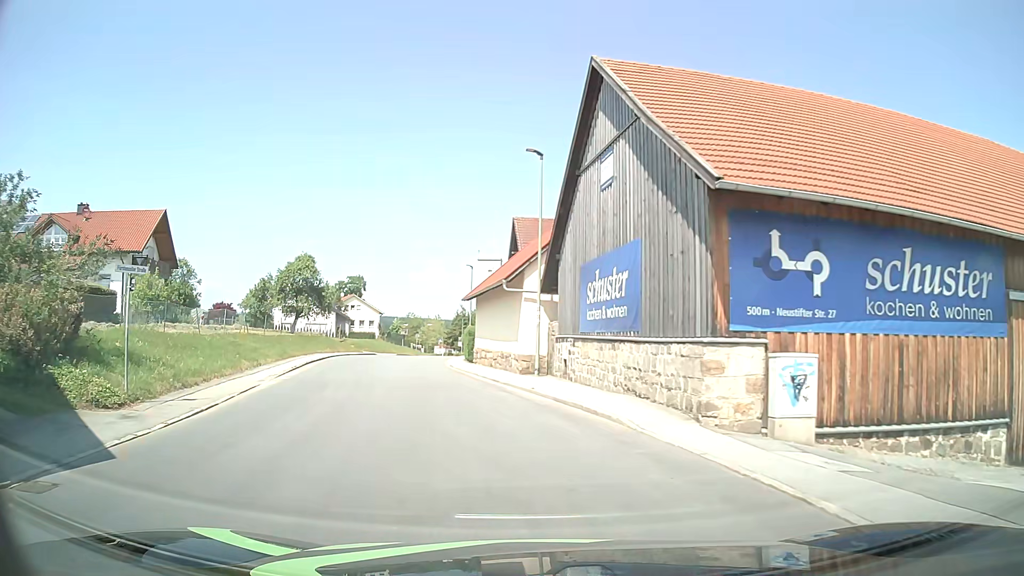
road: tertiary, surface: asphalt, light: Day
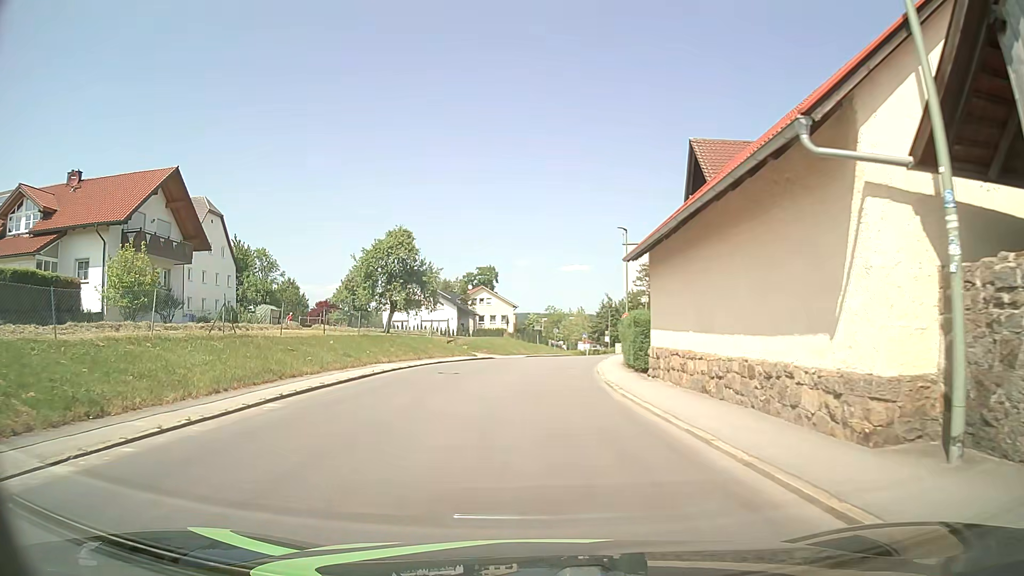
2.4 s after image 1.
(-2.2, +17.8) m; -12°
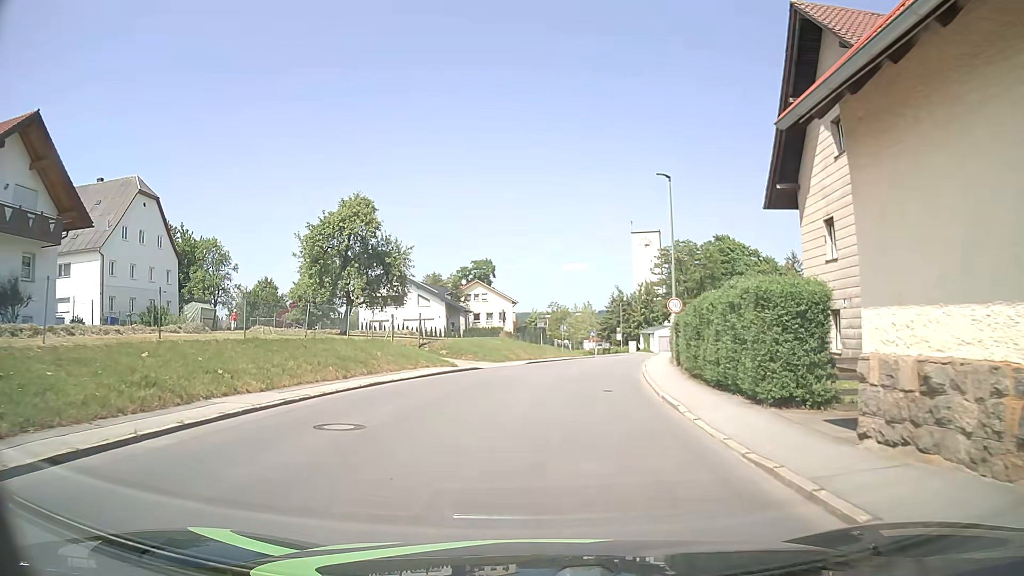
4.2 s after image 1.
(-0.2, +13.7) m; 0°
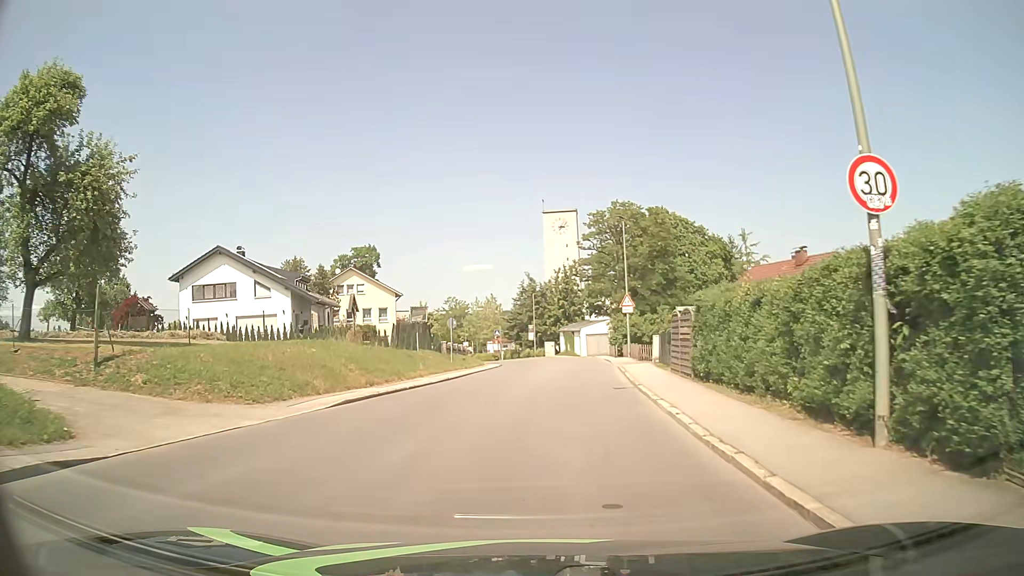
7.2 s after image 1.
(+1.4, +22.8) m; +8°
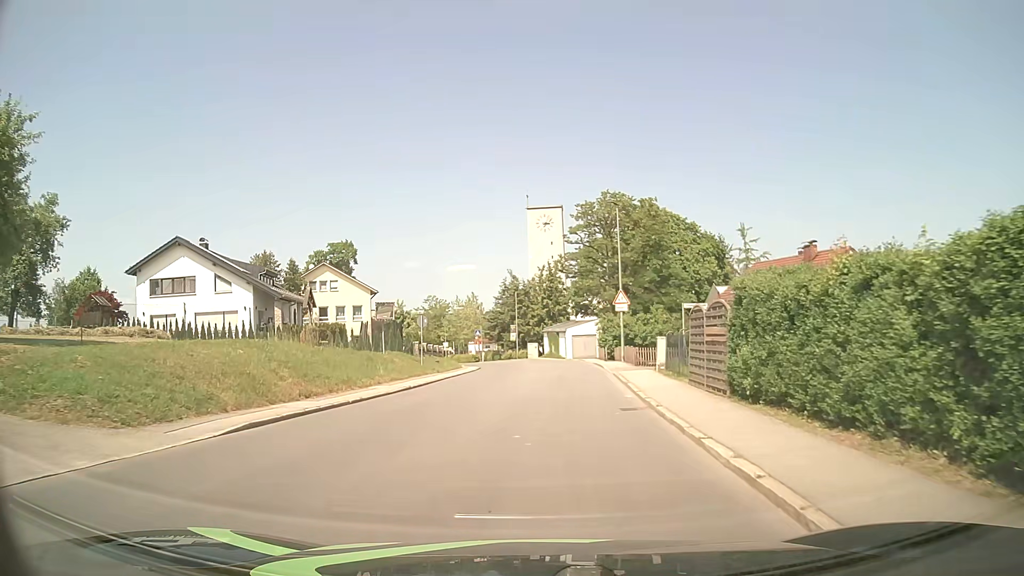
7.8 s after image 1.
(0.0, +4.5) m; 0°
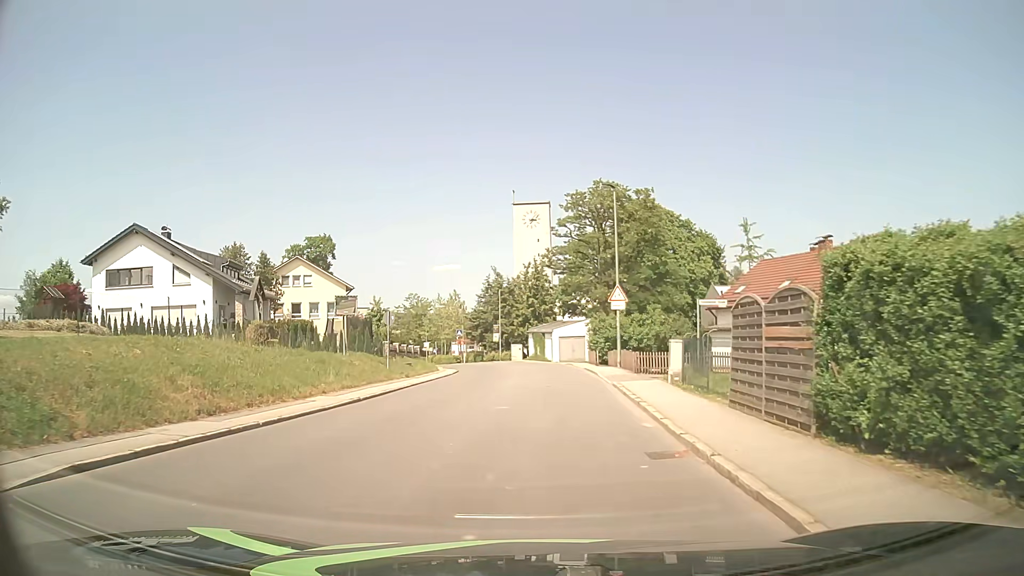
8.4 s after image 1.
(+0.1, +4.5) m; +2°
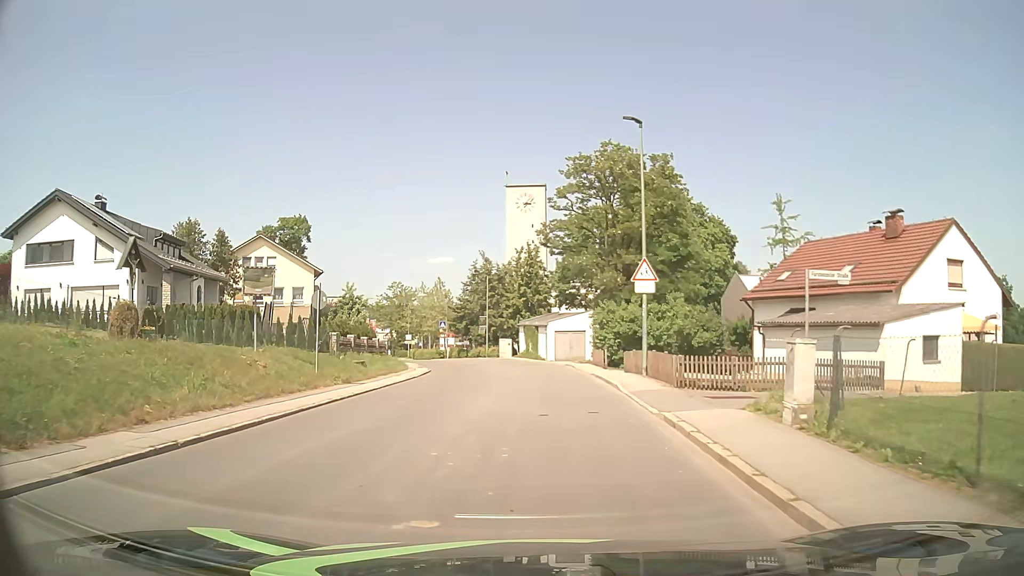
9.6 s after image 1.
(+0.1, +9.0) m; +1°
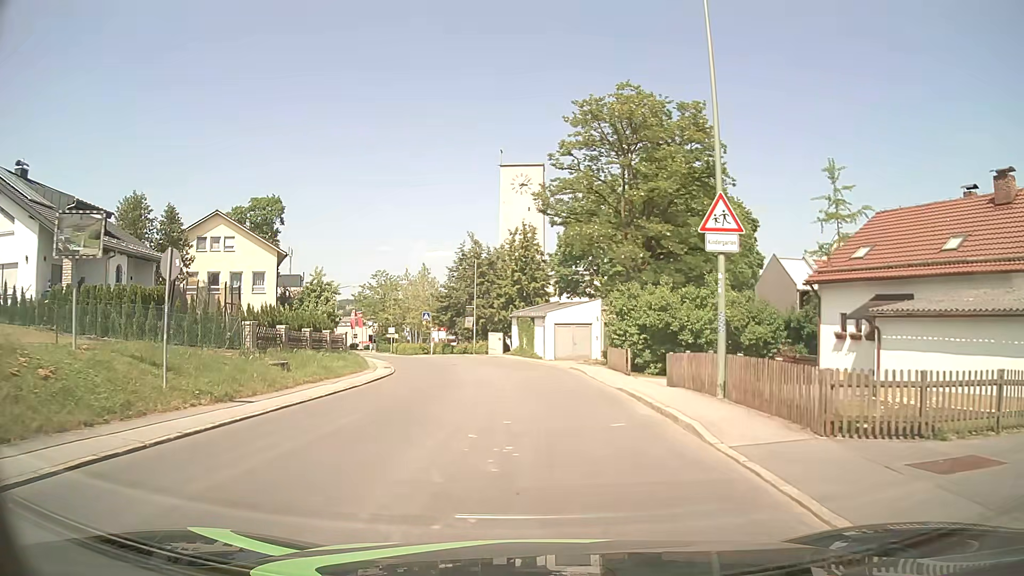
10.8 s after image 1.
(0.0, +9.1) m; 0°
(0, +10) (0, +20) (-1, +30) (-3, +40) (-5, +49) (-9, +59) (-13, +68) (-17, +77) (-21, +86) (-24, +96) m
